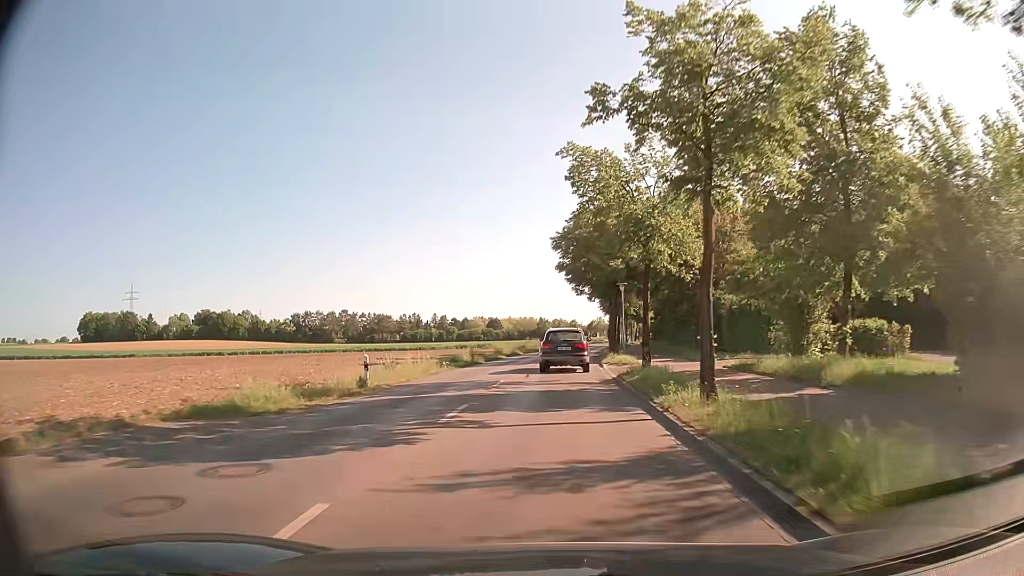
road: tertiary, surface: asphalt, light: Day
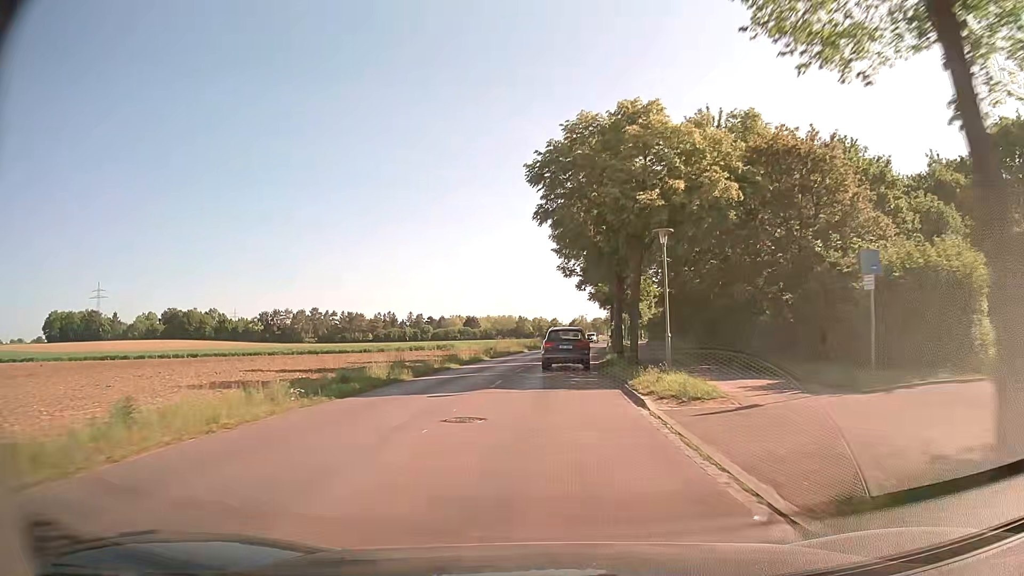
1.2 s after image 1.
(+0.2, +17.9) m; +1°
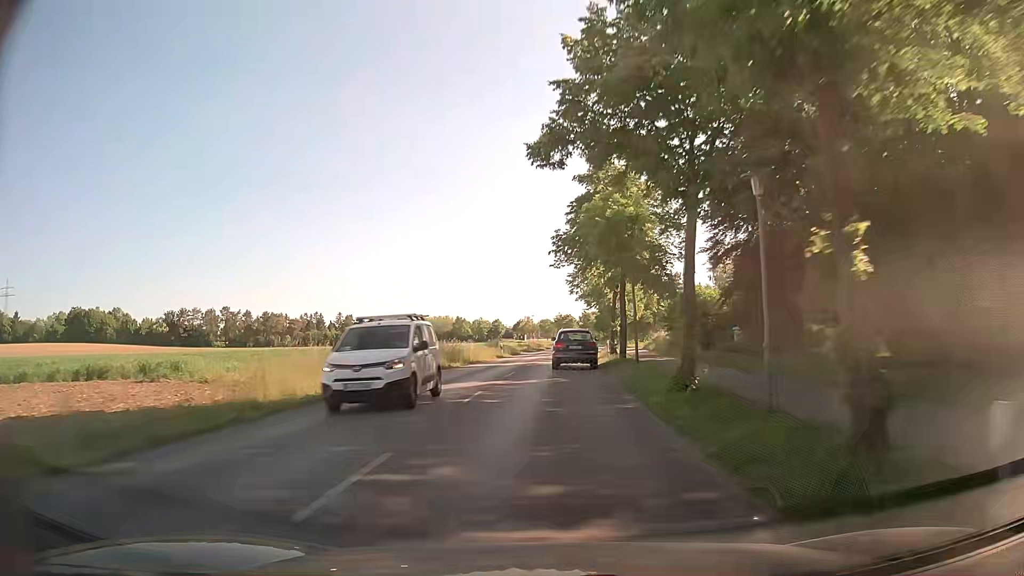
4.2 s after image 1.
(+1.5, +46.9) m; +4°
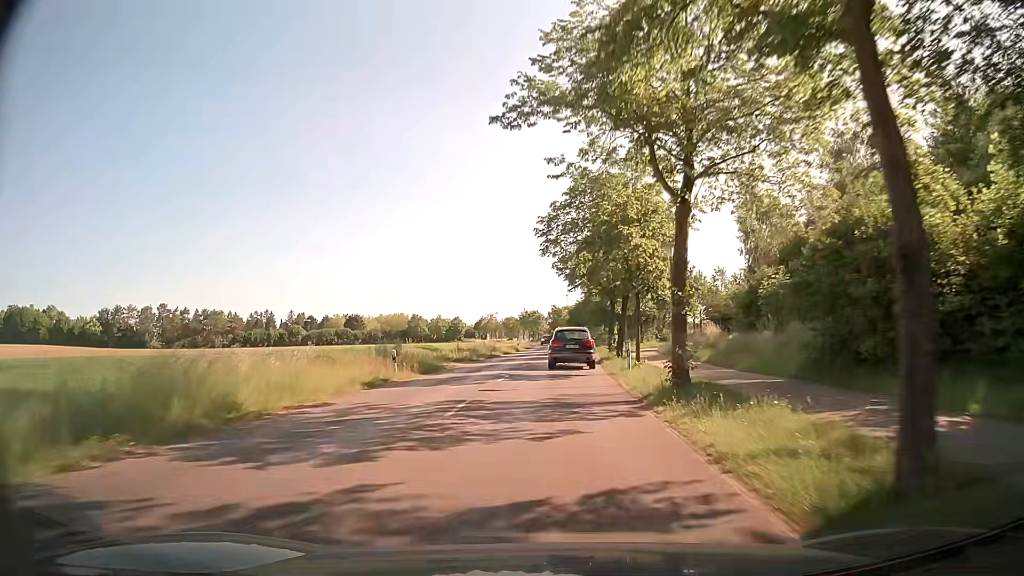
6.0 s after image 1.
(+0.7, +30.0) m; +3°
